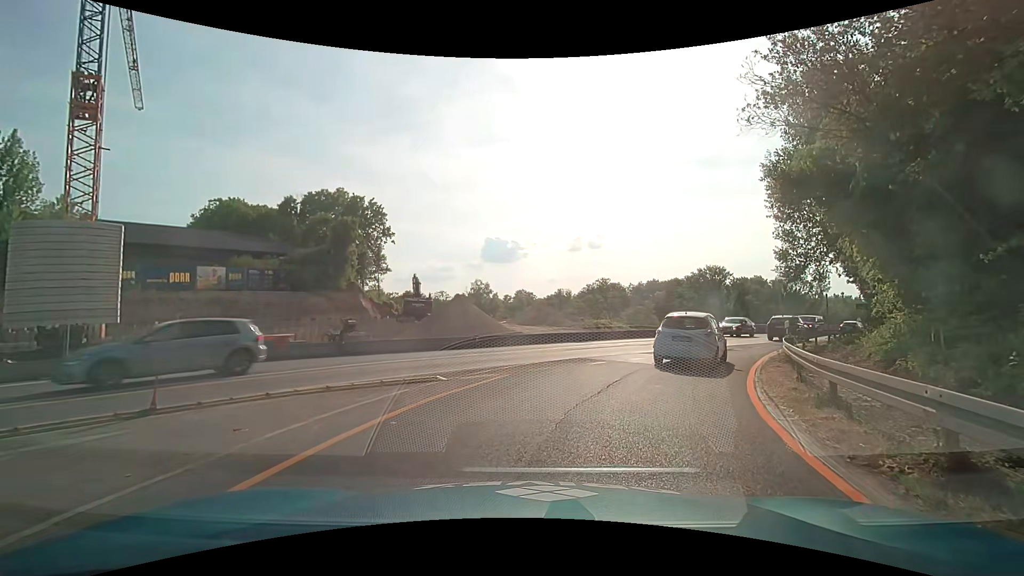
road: trunk_link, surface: asphalt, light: Day
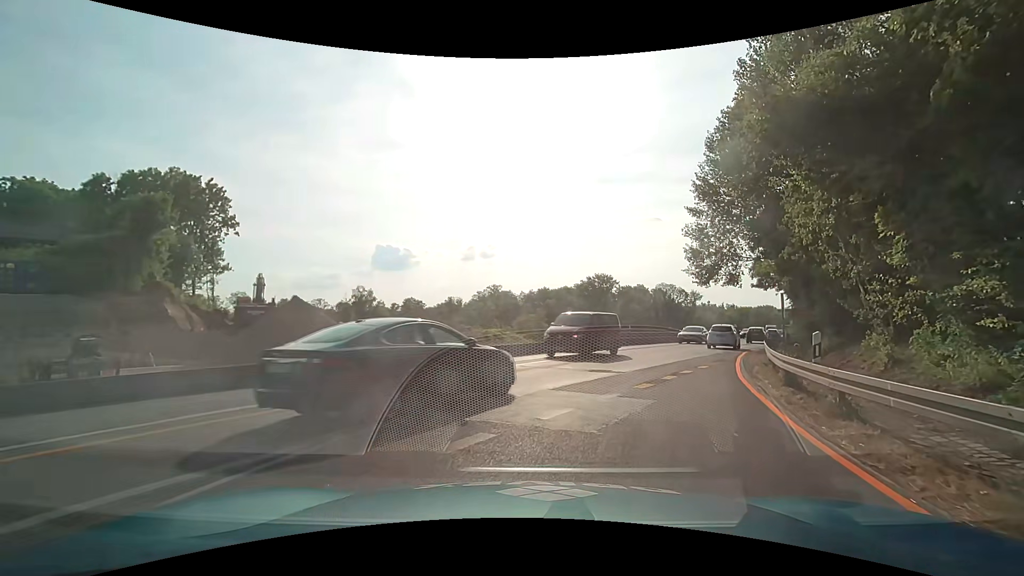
(+0.8, +9.0) m; +12°
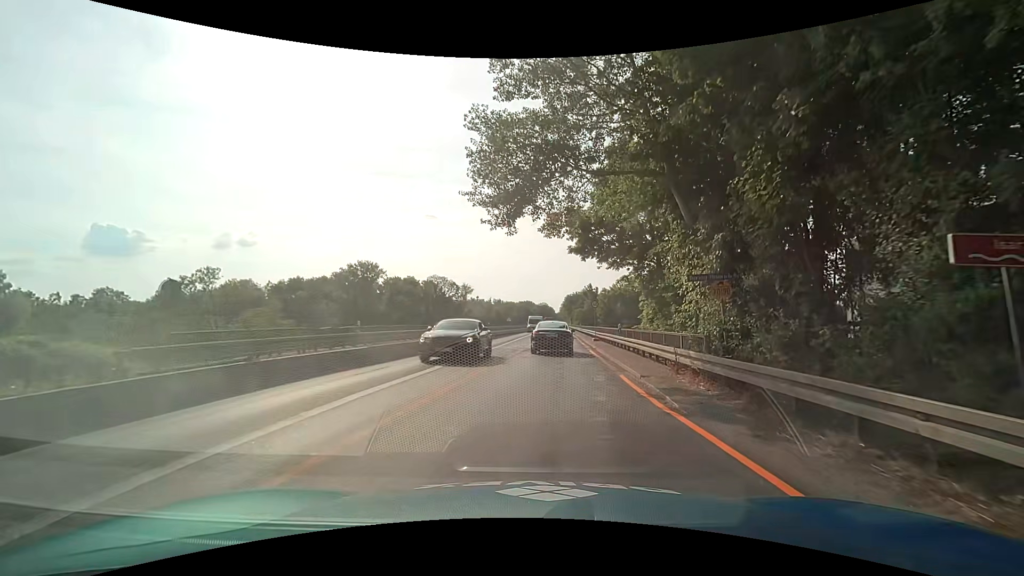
(+5.5, +22.7) m; +24°
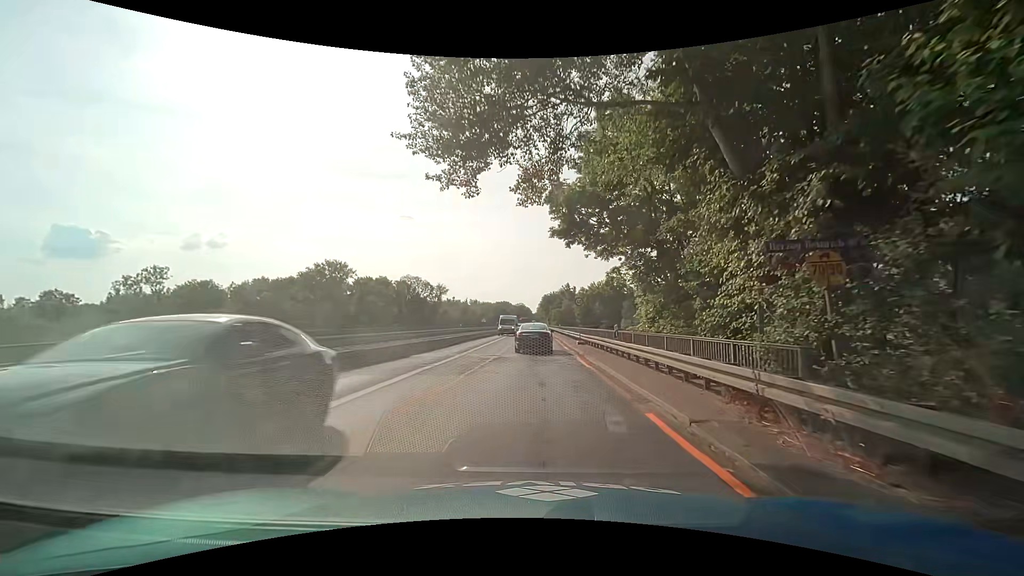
(+0.2, +5.5) m; +3°
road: trunk
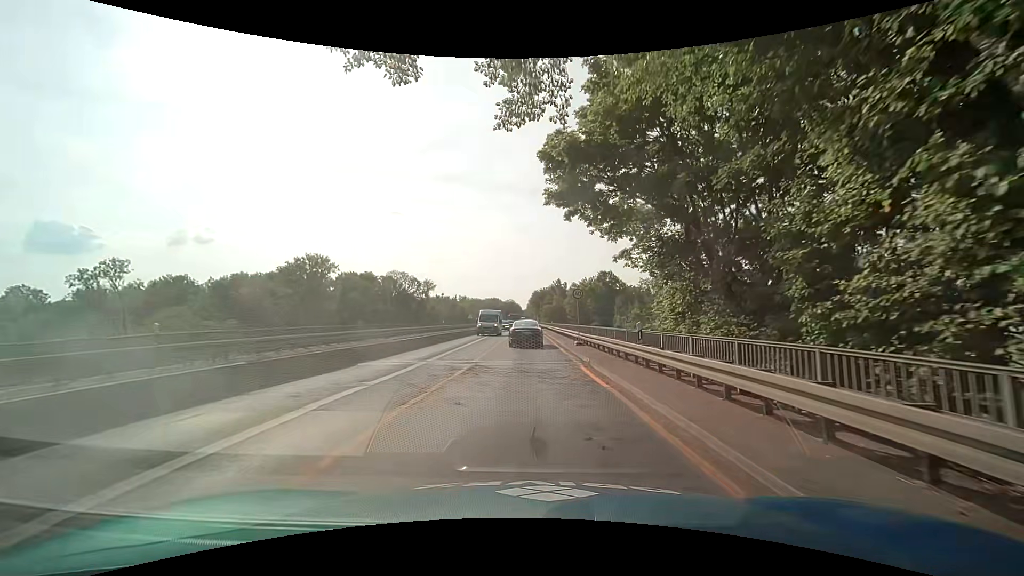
(+0.1, +5.6) m; +1°
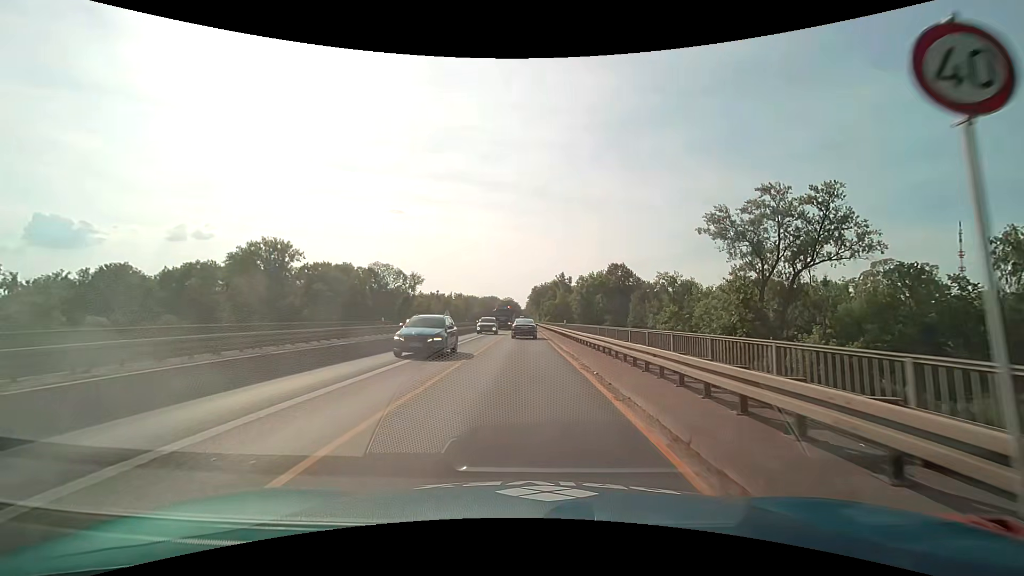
(+0.3, +23.6) m; 0°
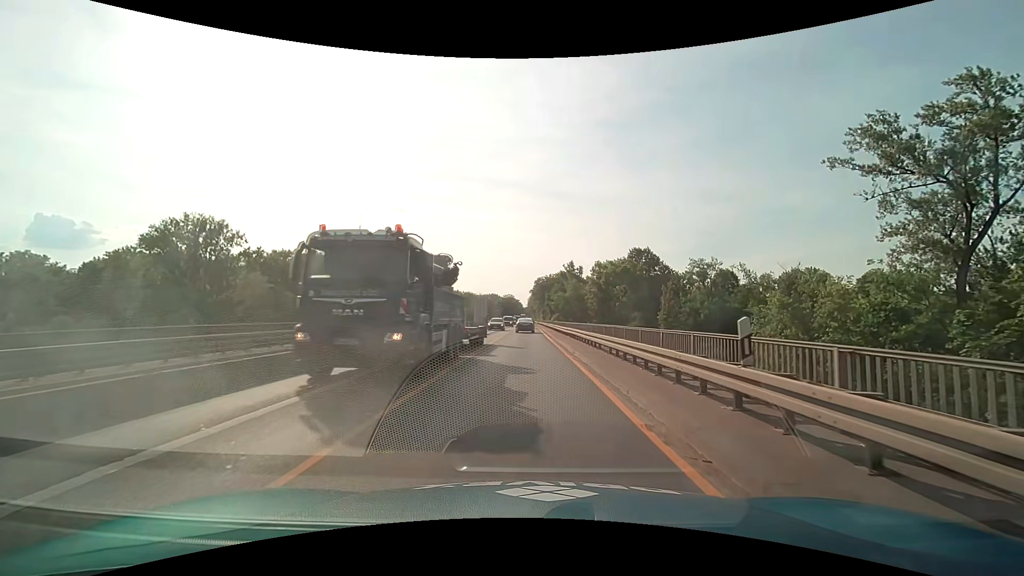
(0.0, +27.7) m; 0°
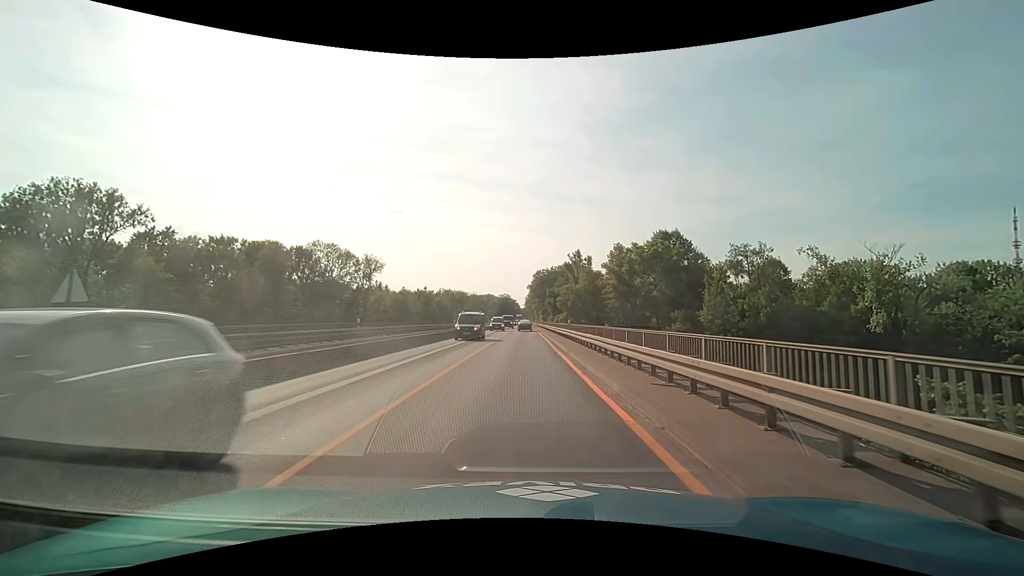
(+0.1, +25.3) m; 0°
(0, +10) (0, +20) (0, +30) (0, +40) (0, +50) (0, +60) (0, +70) (0, +80) (0, +90) (0, +100) m
